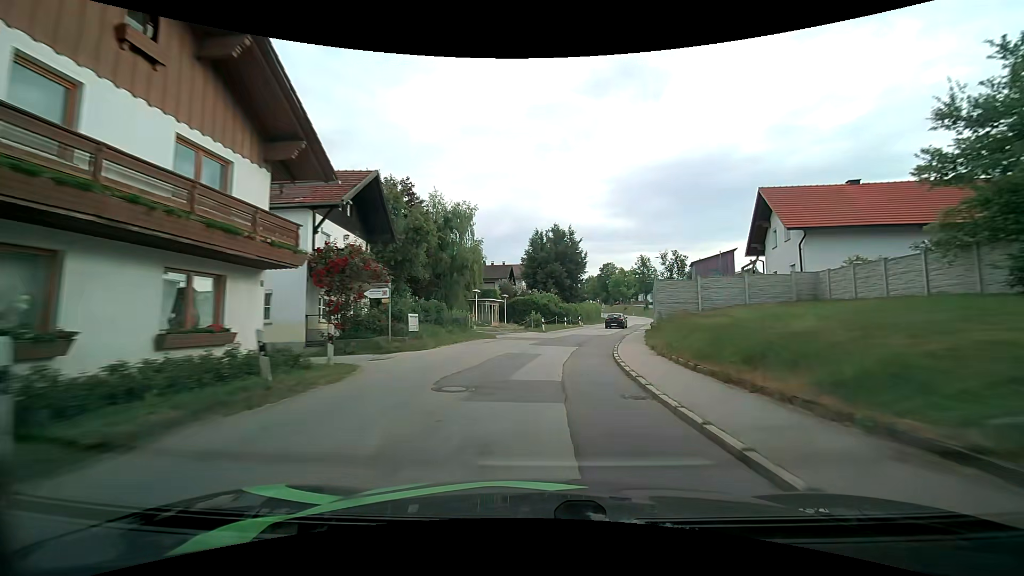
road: tertiary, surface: asphalt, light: Day
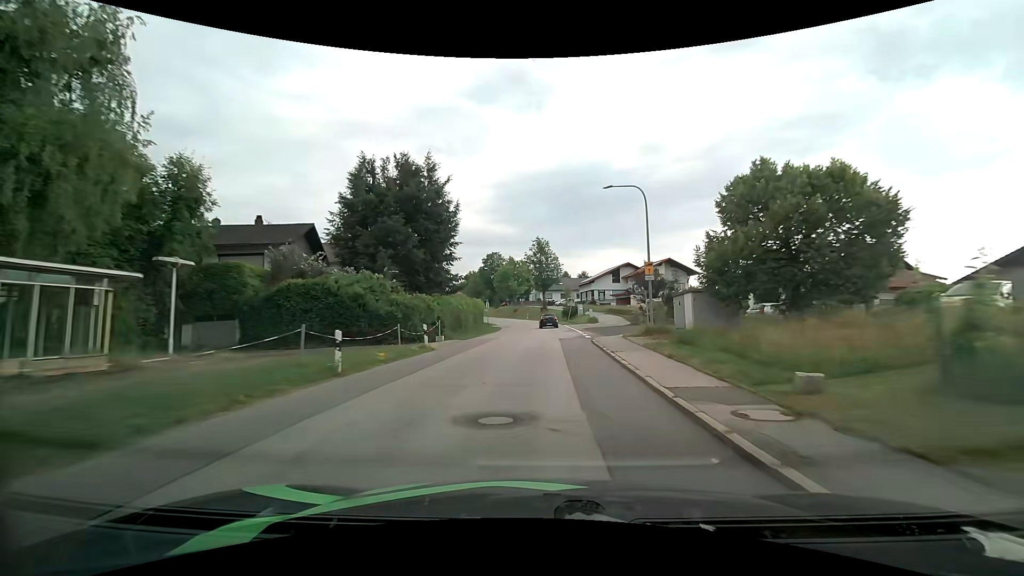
(+4.1, +36.1) m; +13°
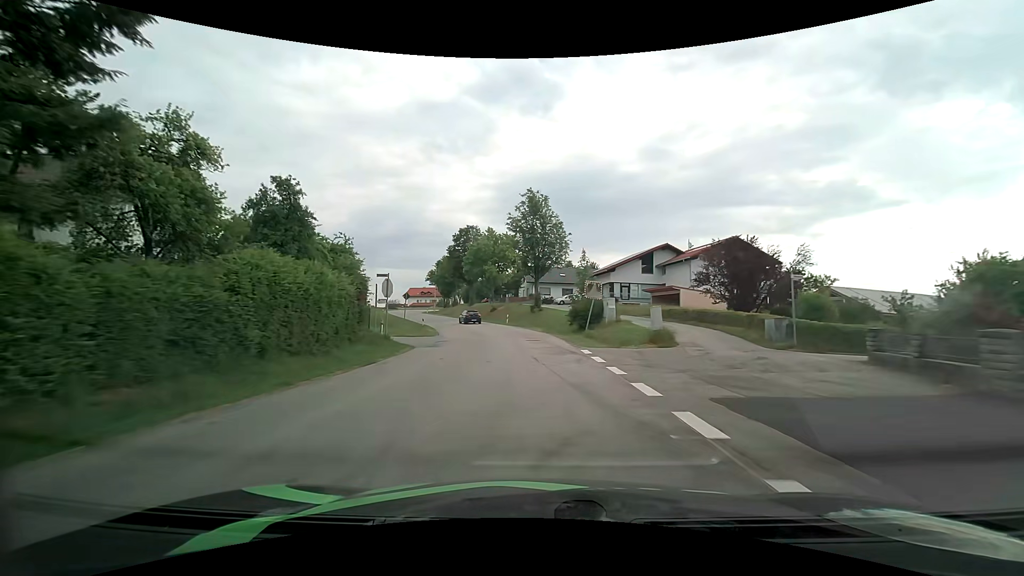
(+1.2, +36.3) m; +1°
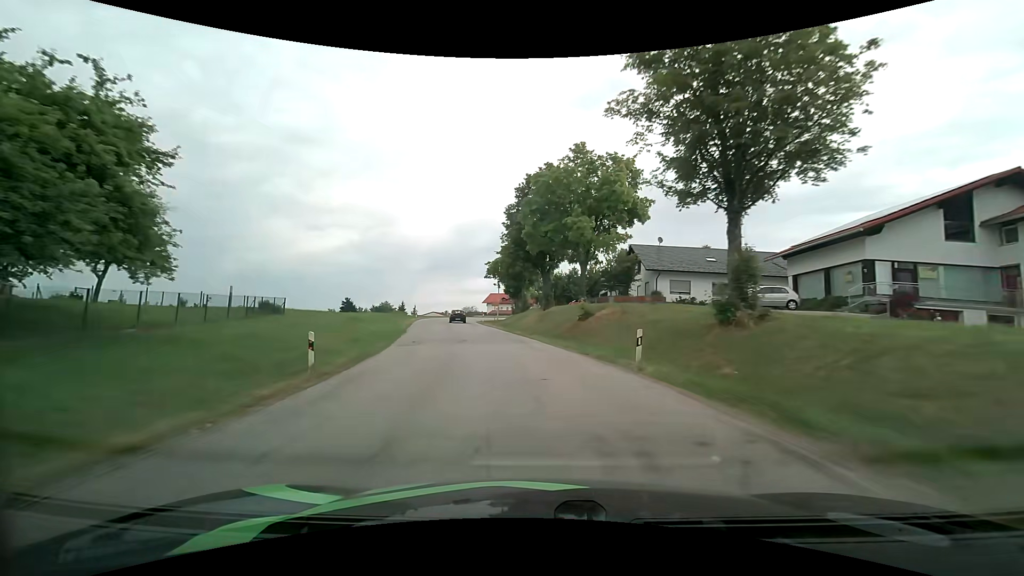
(-3.0, +37.4) m; -10°
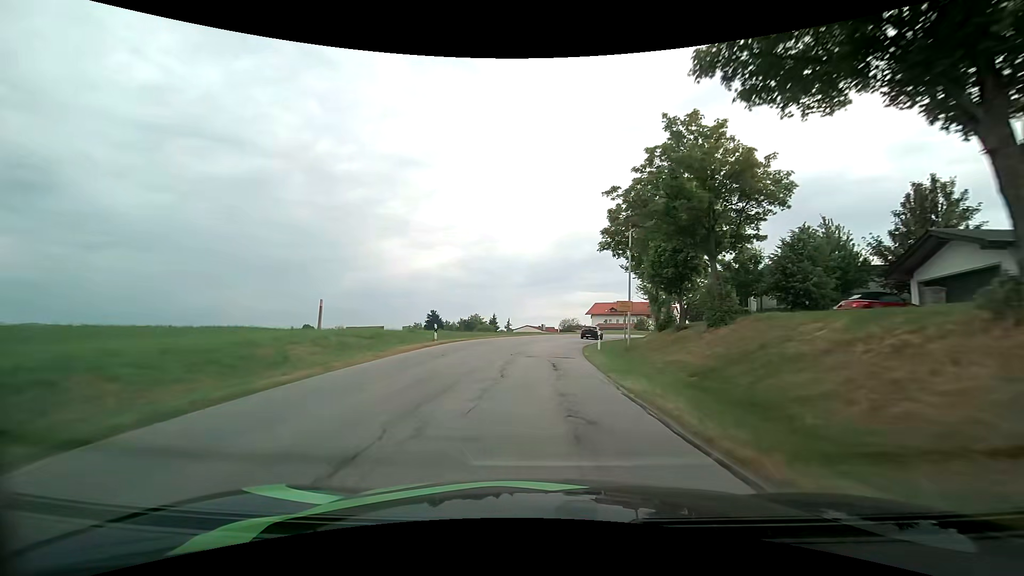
(-4.9, +39.3) m; -12°
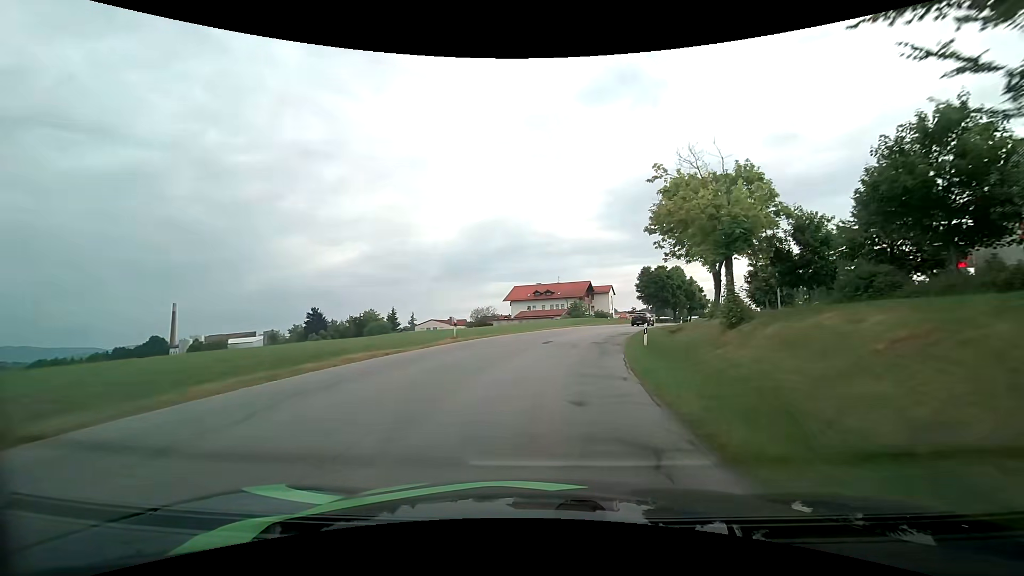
(+2.0, +39.3) m; +9°
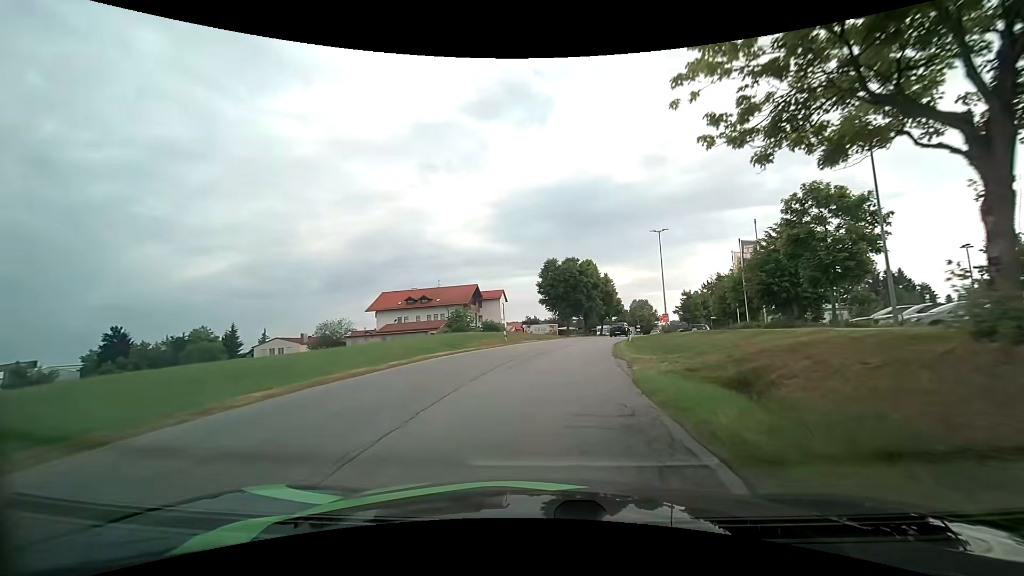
(+3.1, +28.6) m; +12°
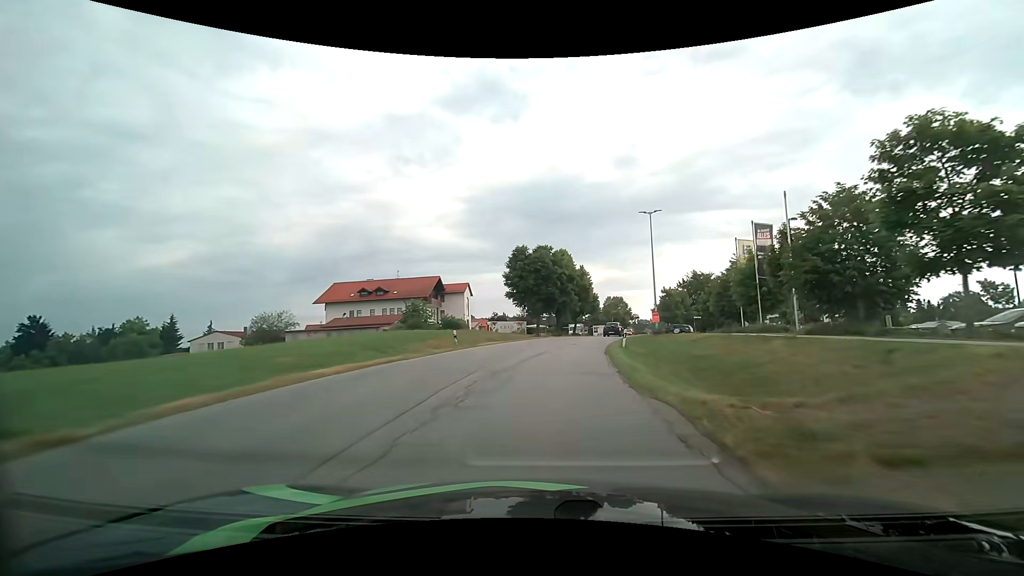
(+0.3, +9.3) m; +3°
(0, +10) (+1, +20) (+3, +30) (+5, +40) (+7, +49) (+10, +59) (+13, +68) (+16, +78) (+19, +87) (+23, +97) m
